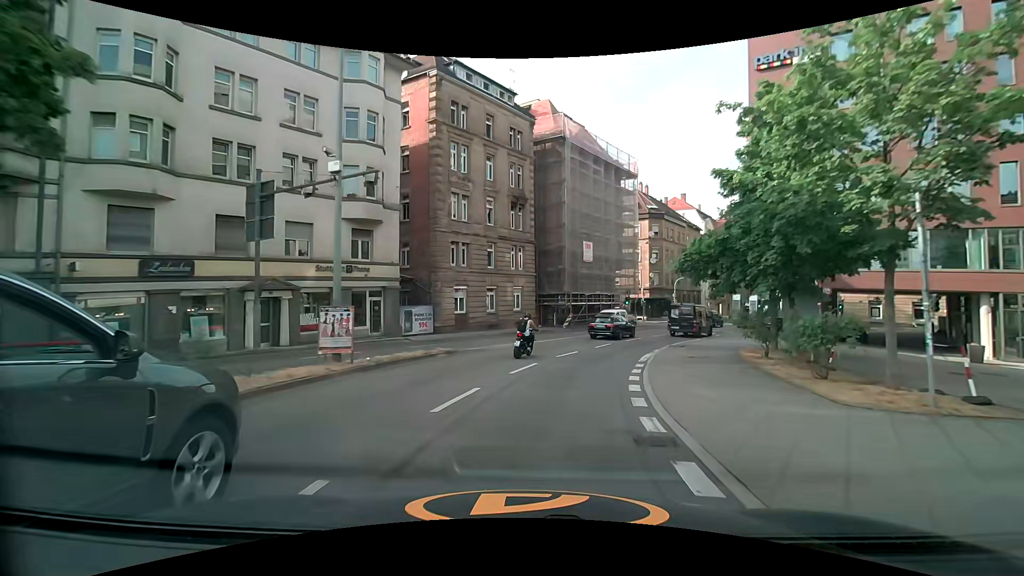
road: primary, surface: asphalt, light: Day
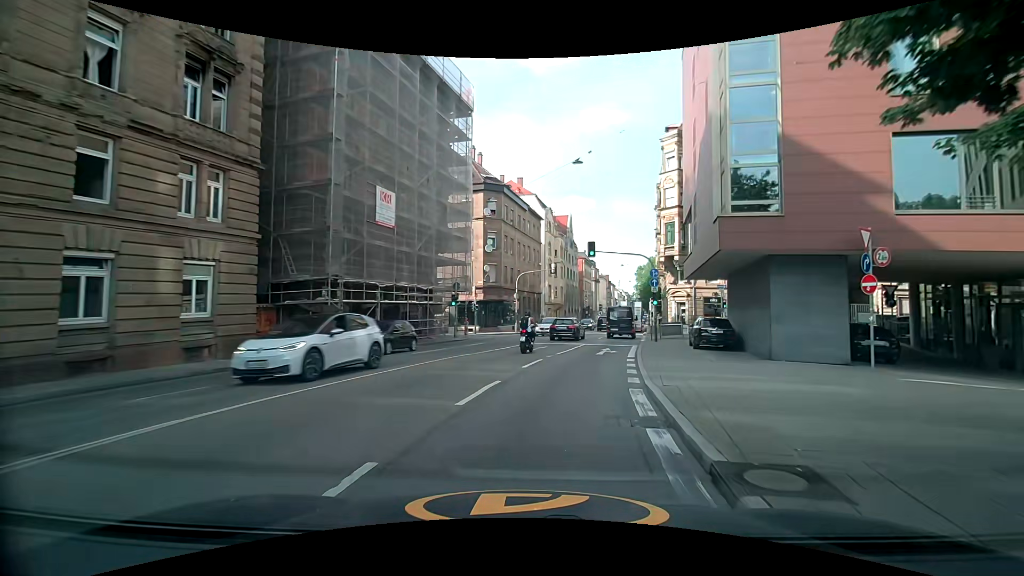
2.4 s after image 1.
(+3.6, +22.5) m; +19°
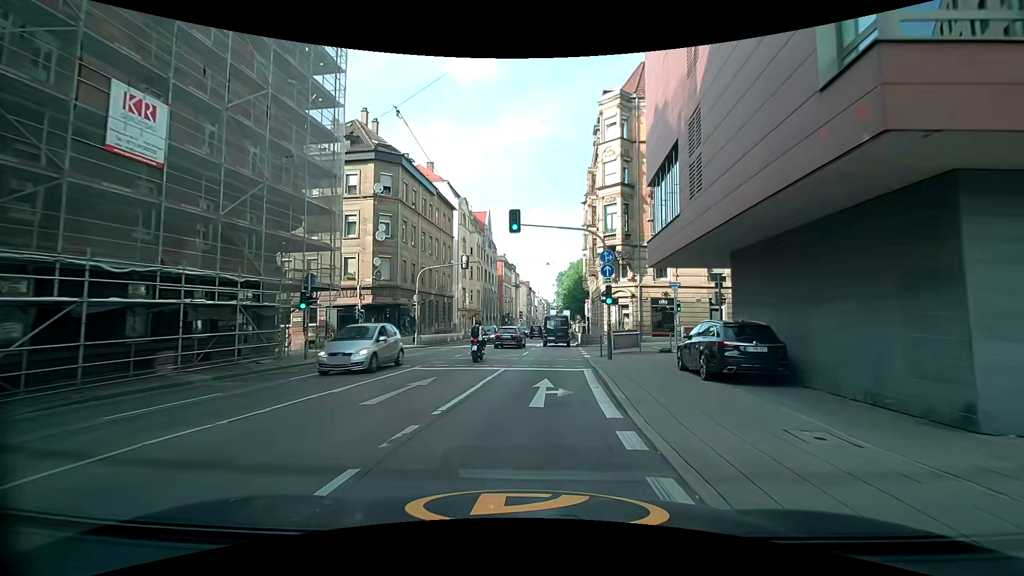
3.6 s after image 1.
(+1.0, +11.5) m; +9°
(0, +10) (+1, +20) (+2, +30) (+2, +40) (+3, +50) (+4, +60) (+5, +70) (+6, +80) (+6, +90) (+7, +100) m
